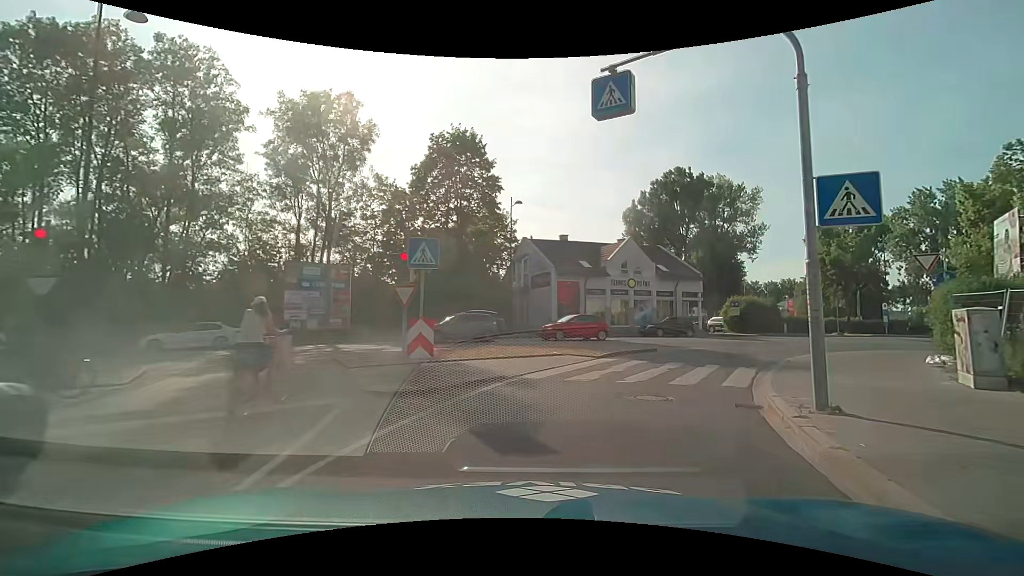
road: residential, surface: asphalt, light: Day
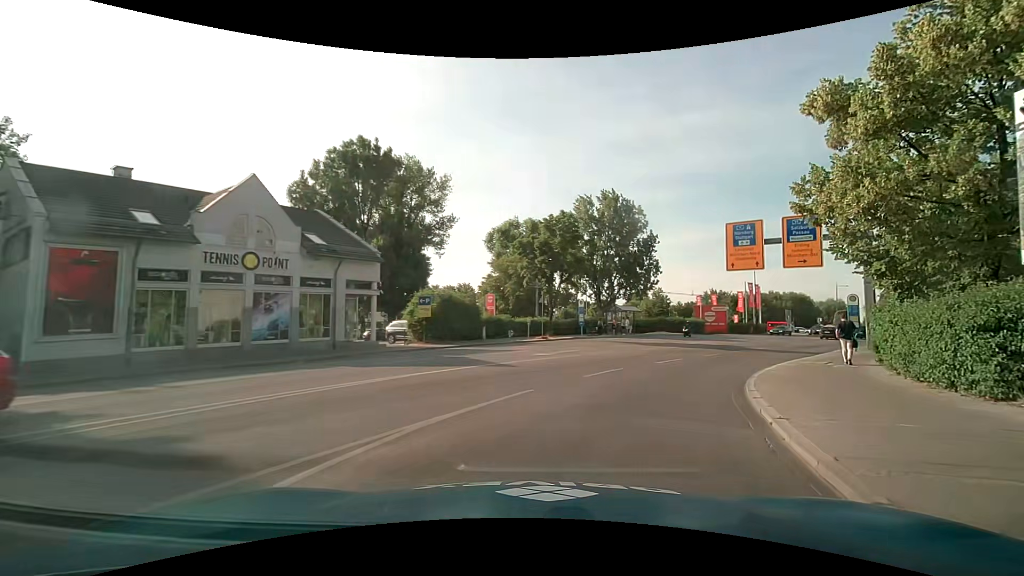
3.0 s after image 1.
(+5.9, +18.2) m; +36°
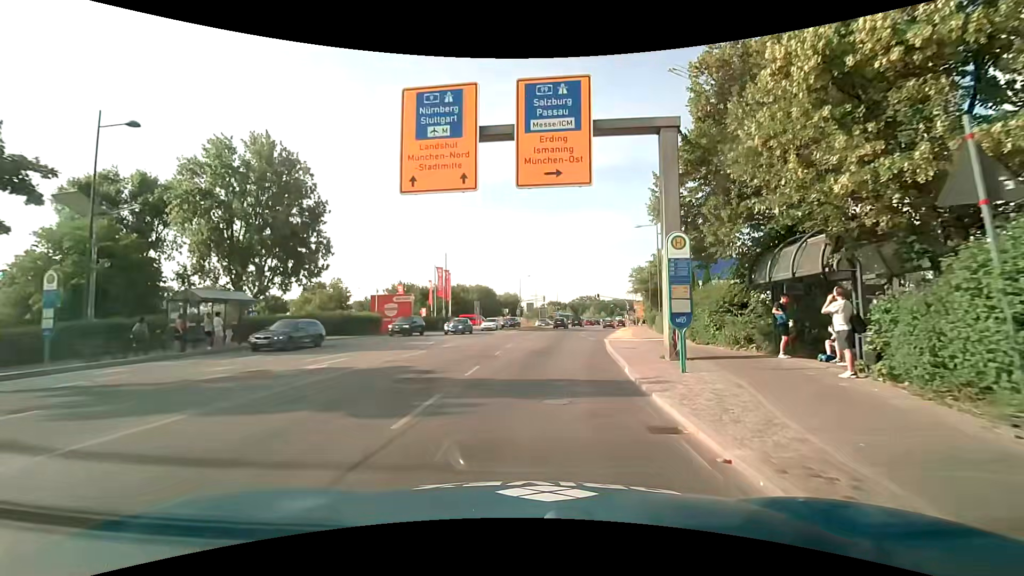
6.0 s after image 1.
(+8.1, +22.0) m; +33°
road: secondary
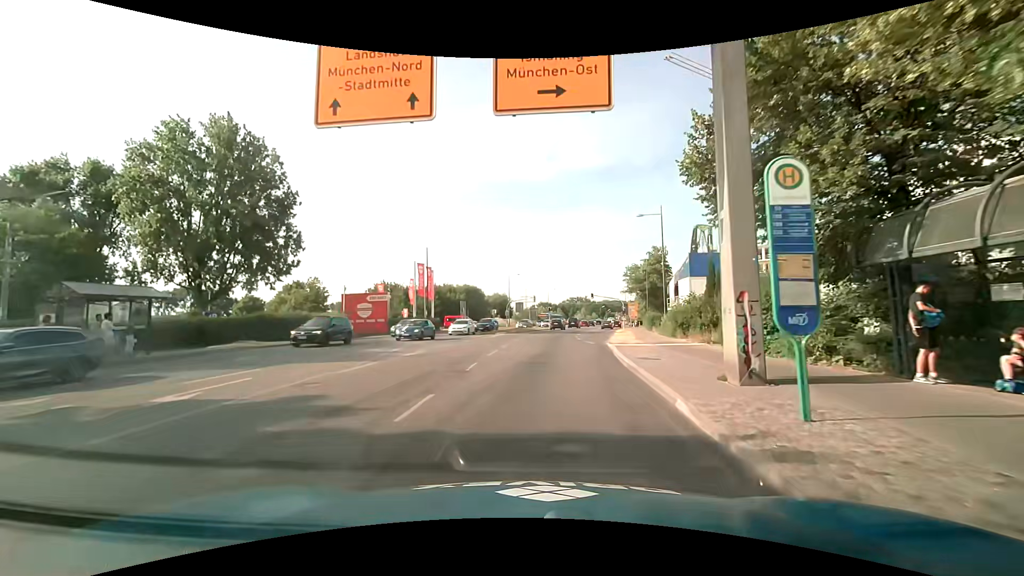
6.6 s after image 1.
(+0.1, +5.6) m; +1°
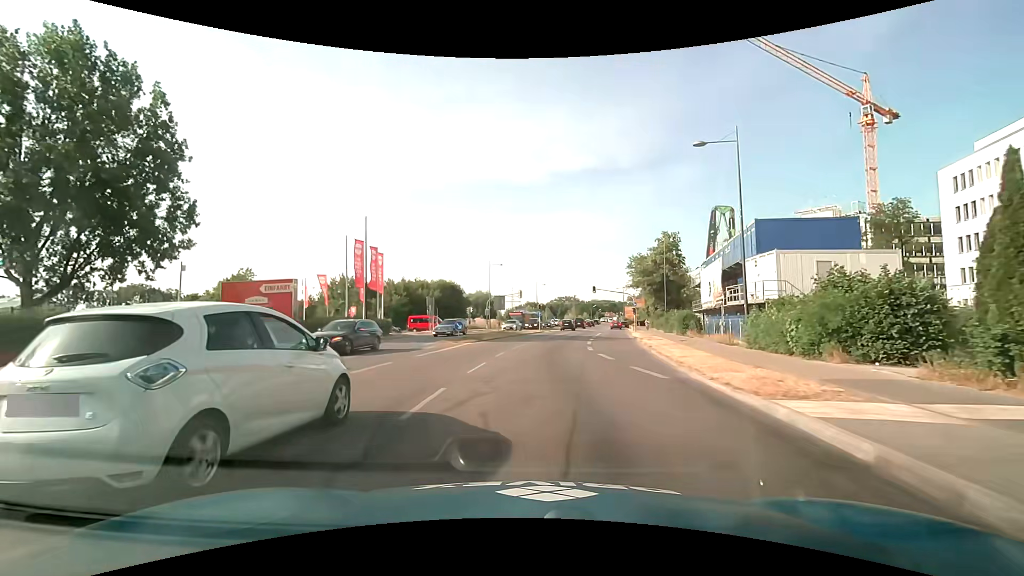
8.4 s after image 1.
(+0.4, +17.9) m; +3°
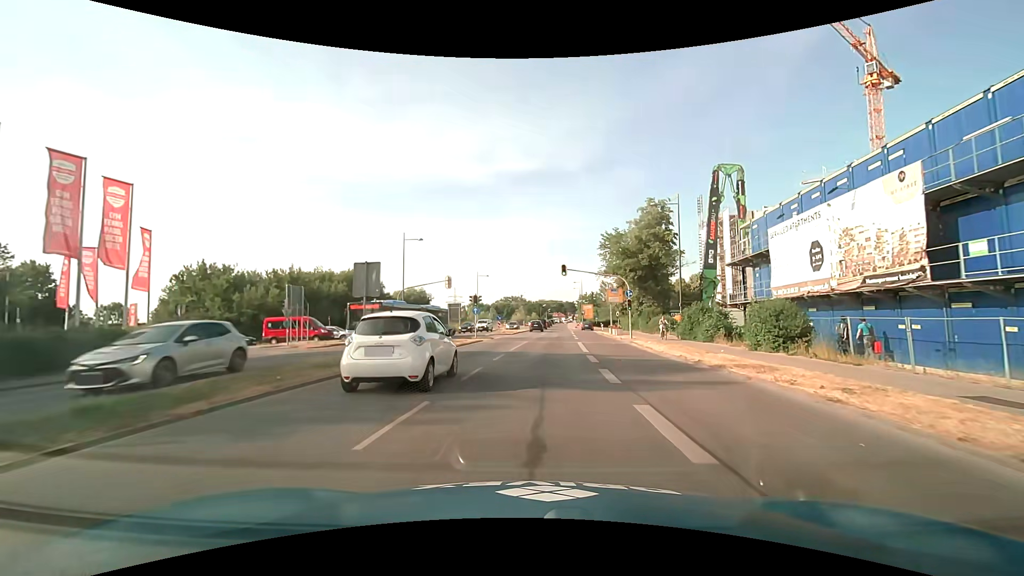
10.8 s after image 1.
(+0.9, +25.5) m; +6°
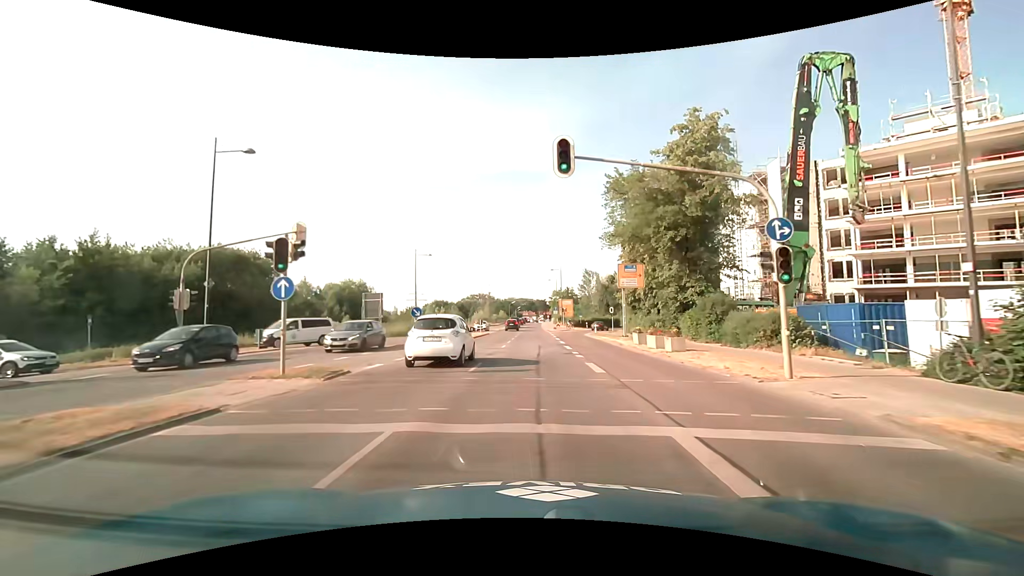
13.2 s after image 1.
(+1.0, +27.2) m; +3°
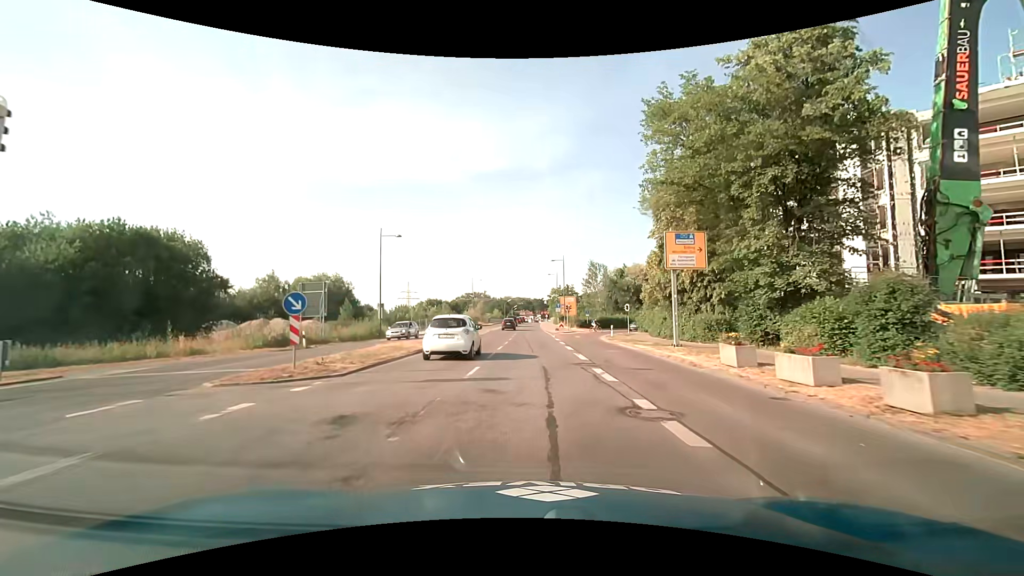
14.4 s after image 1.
(+0.1, +13.5) m; +1°
(0, +10) (0, +20) (-1, +30) (-2, +40) (-2, +50) (-3, +60) (-3, +70) (-3, +80) (-3, +90) (-3, +100) m
